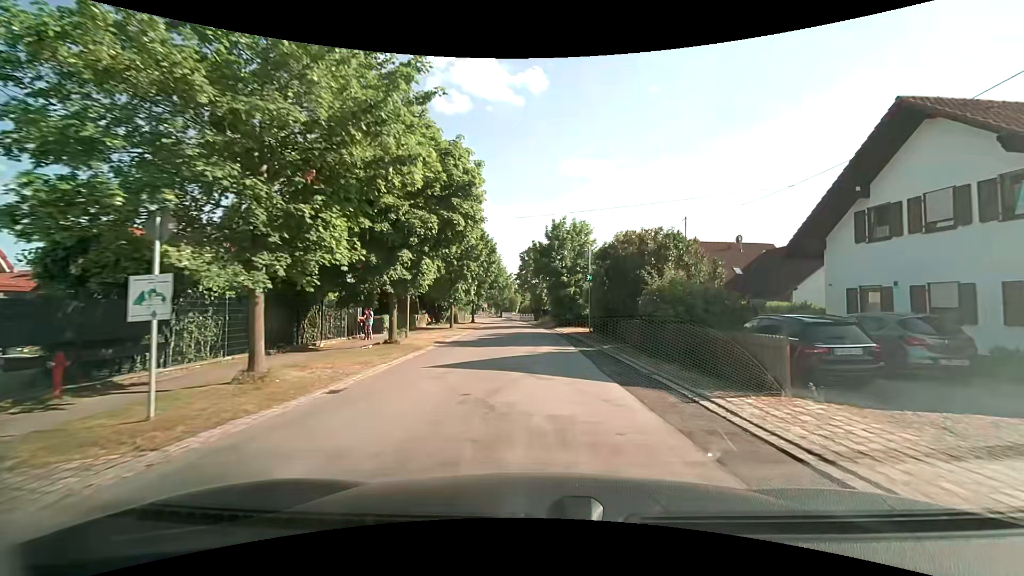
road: tertiary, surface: asphalt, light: Day
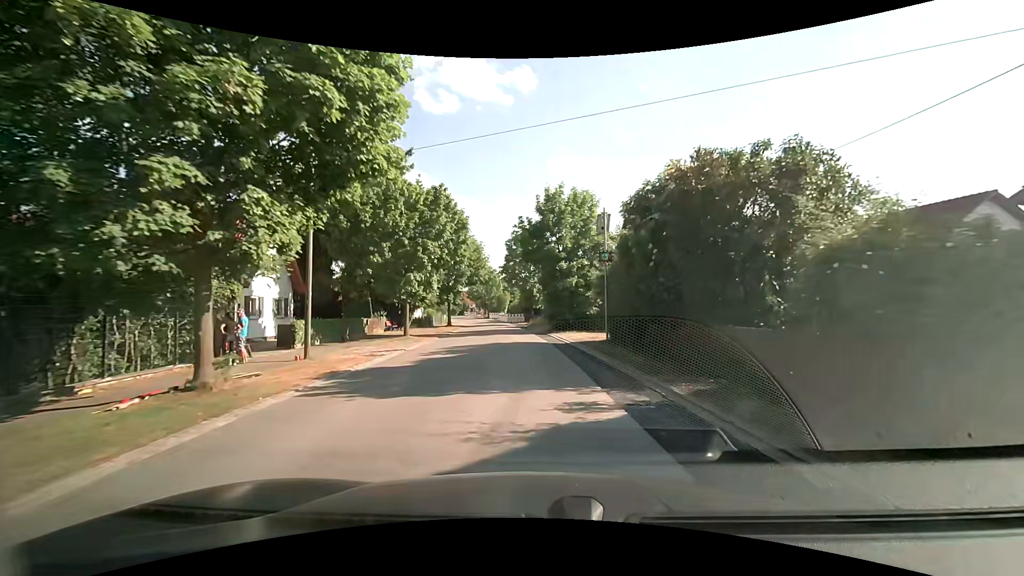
(+0.1, +10.9) m; +1°
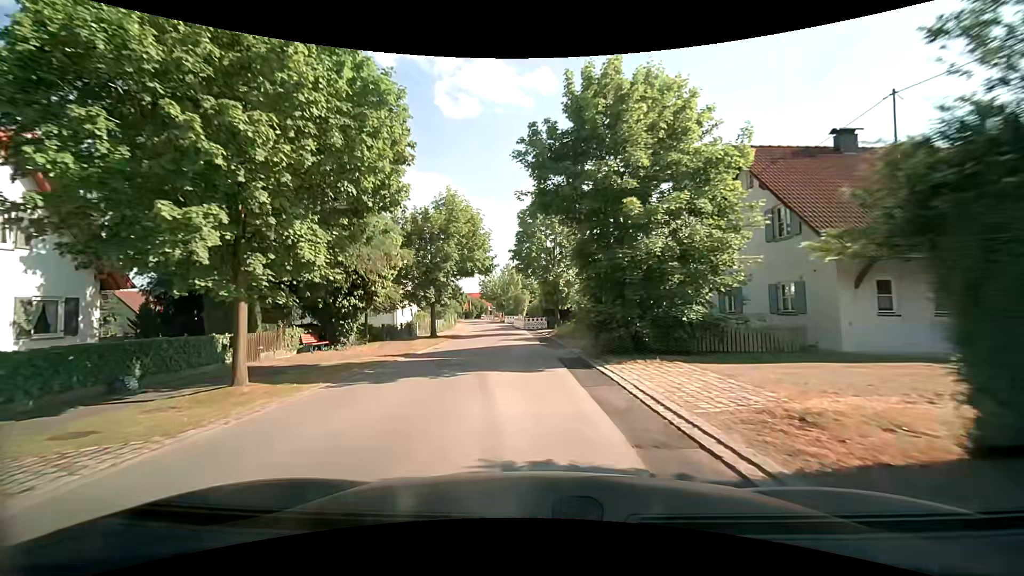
(-0.1, +16.7) m; -2°
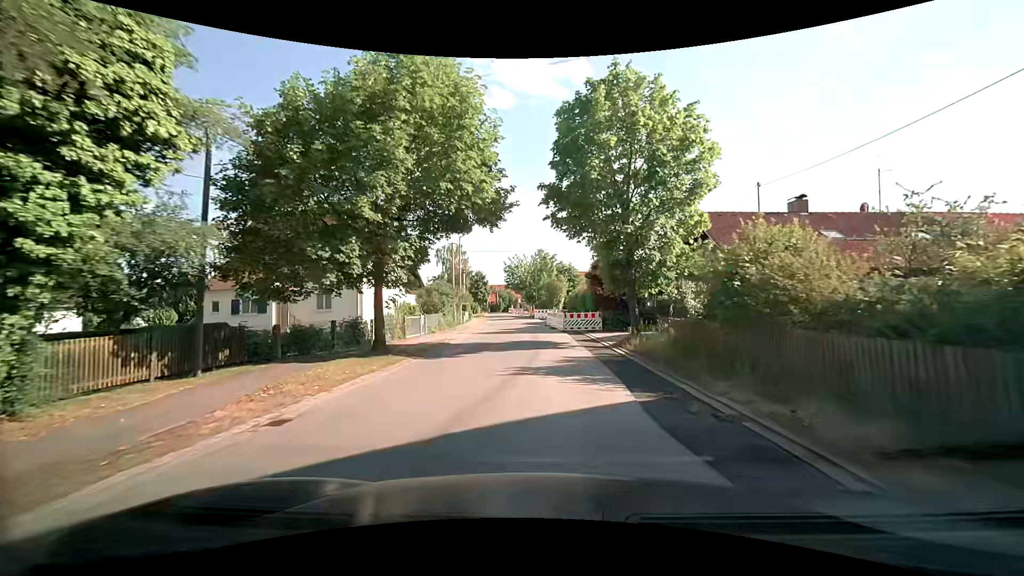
(-1.0, +17.6) m; -5°
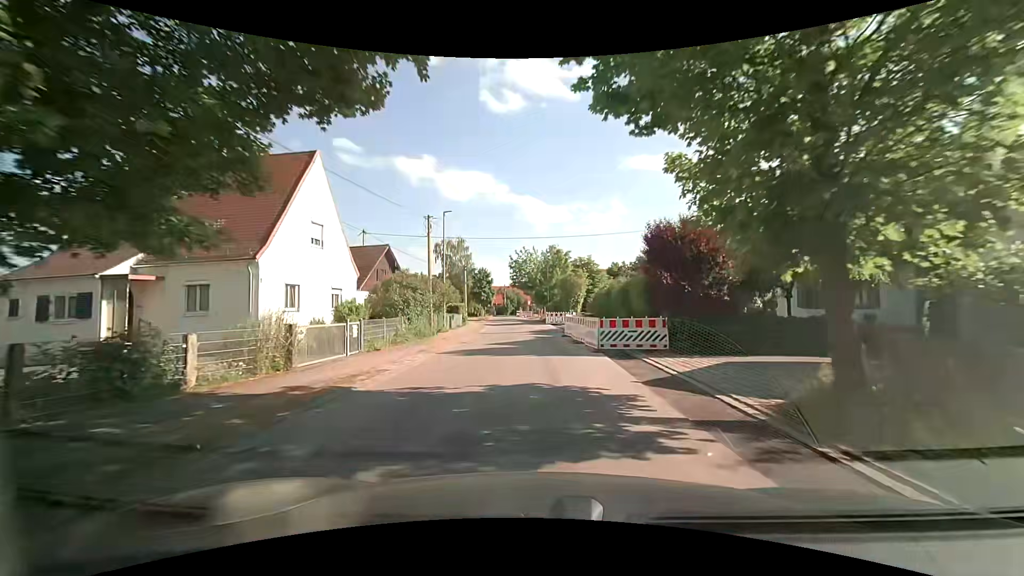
(-0.1, +12.1) m; -1°
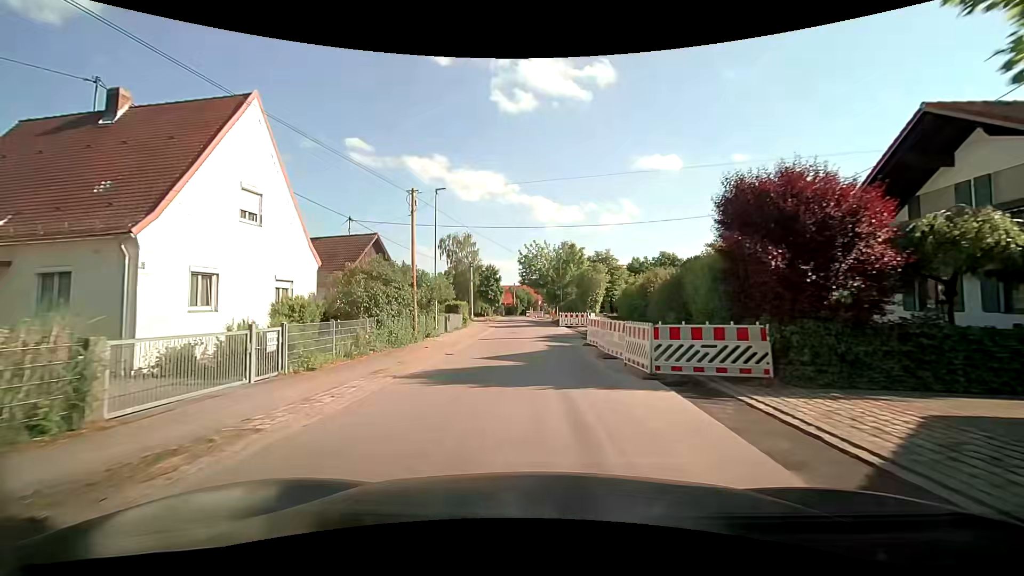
(-0.1, +6.0) m; -2°
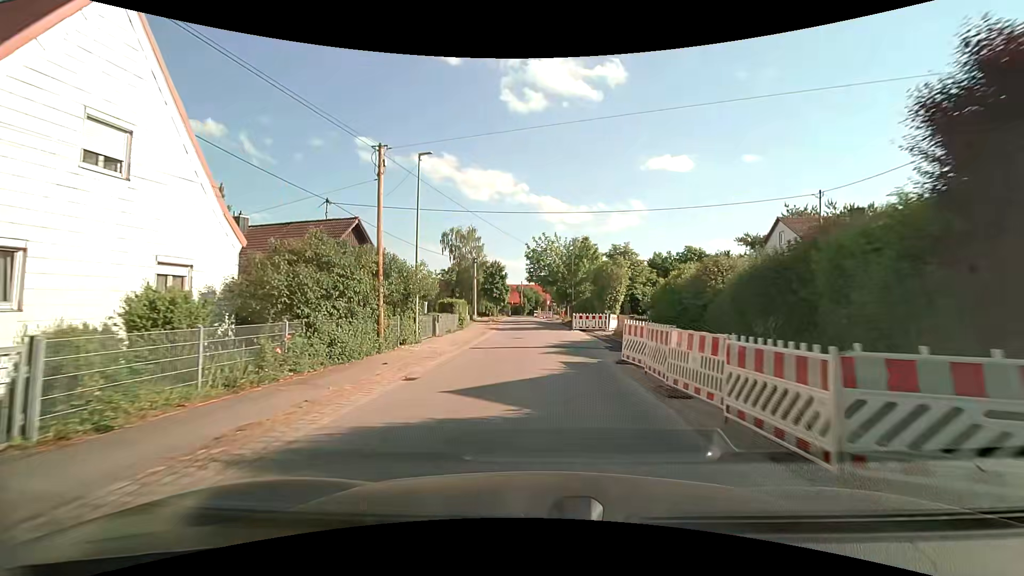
(-0.1, +5.8) m; -1°
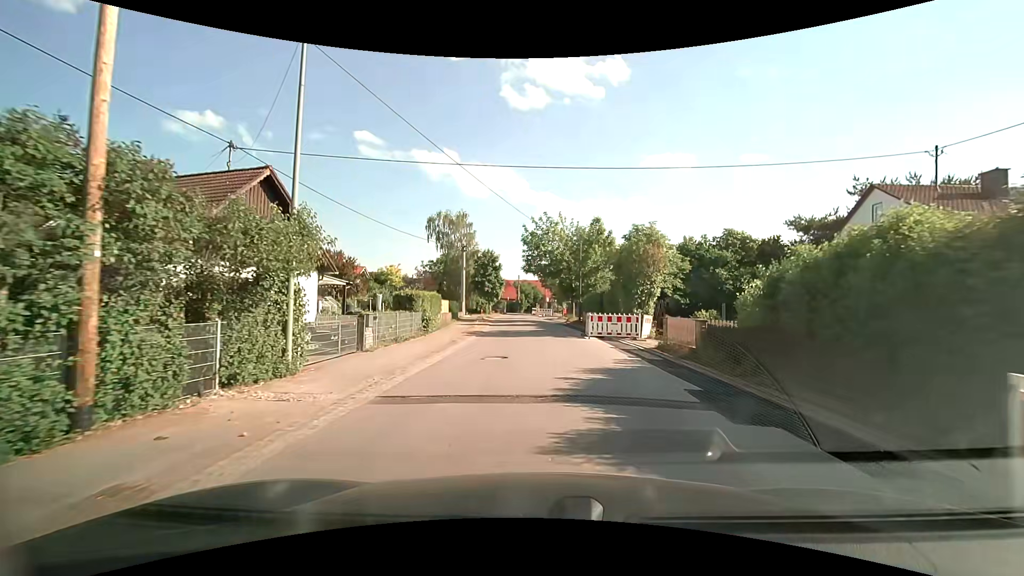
(-0.1, +9.9) m; -1°
